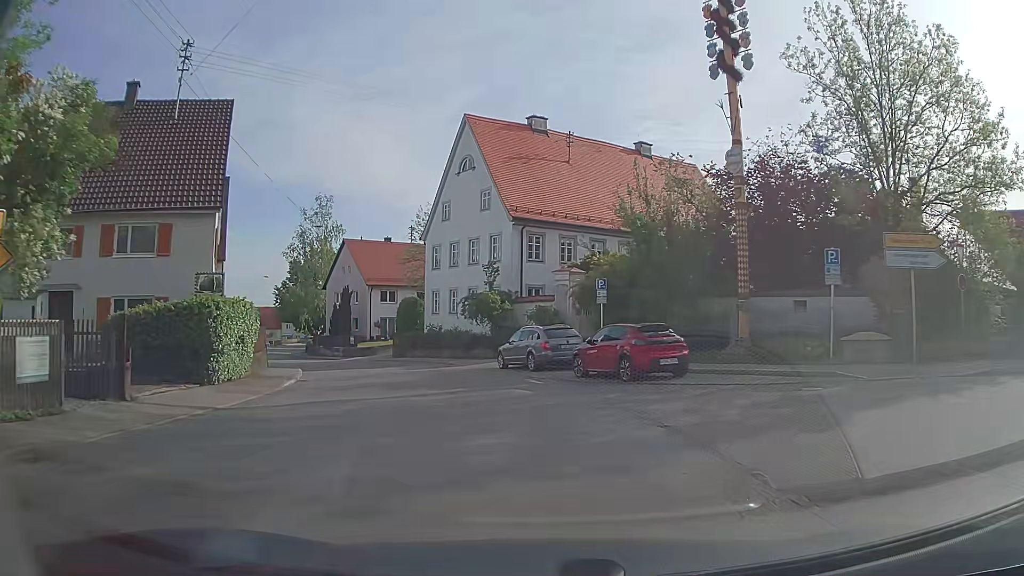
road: secondary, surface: asphalt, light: Day
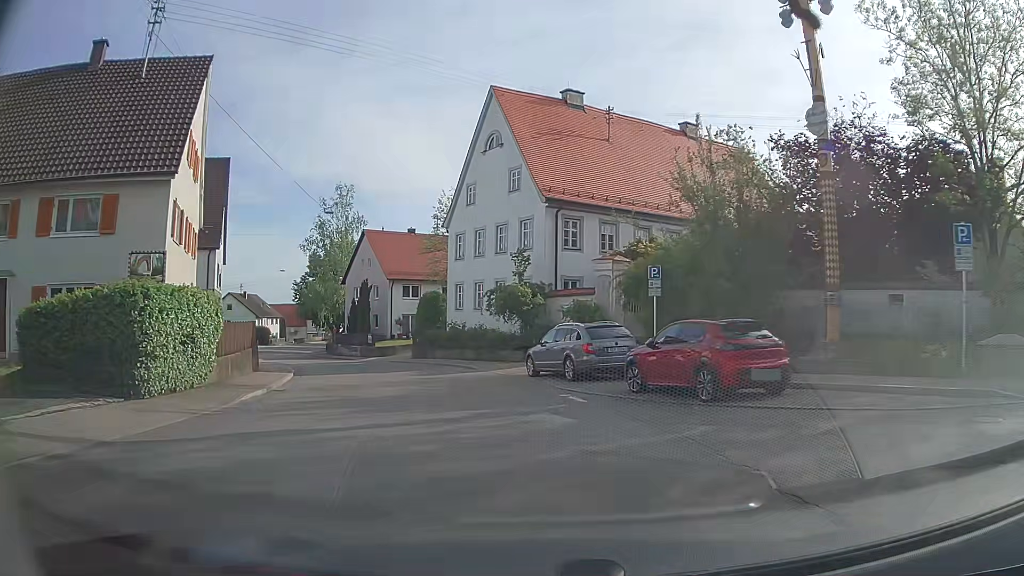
(0.0, +5.0) m; -2°
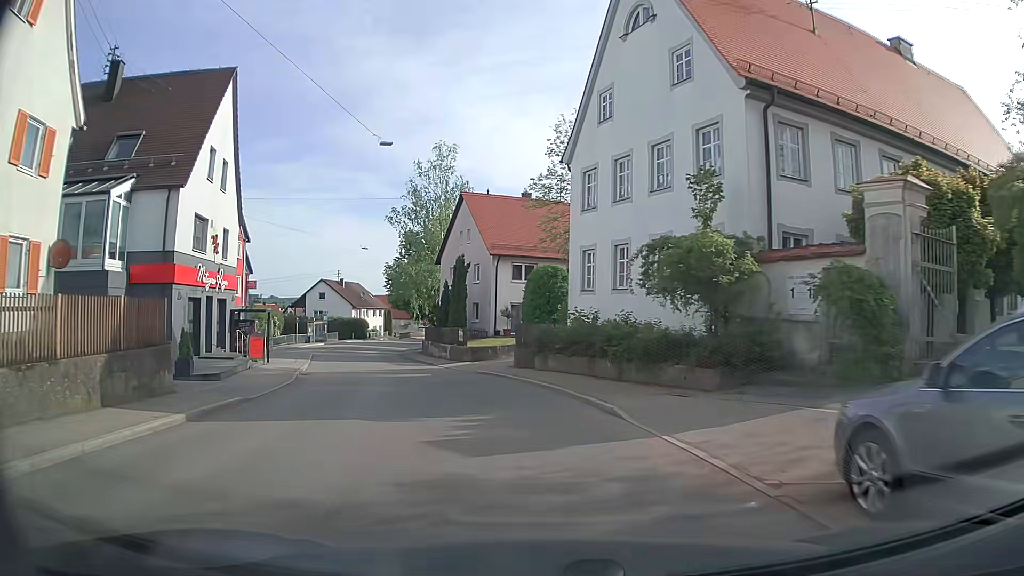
(-1.5, +15.5) m; -12°
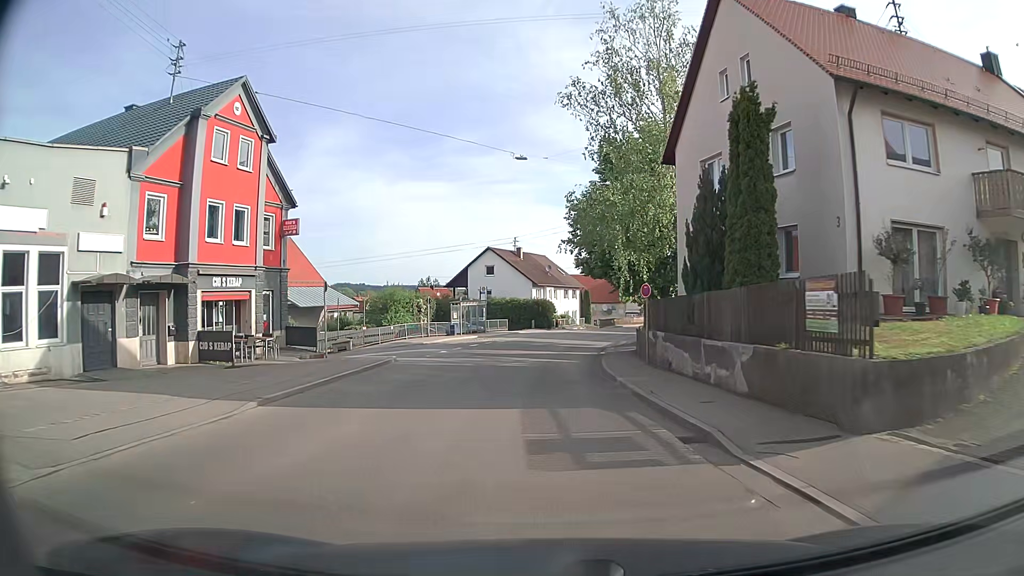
(-4.9, +28.4) m; -16°
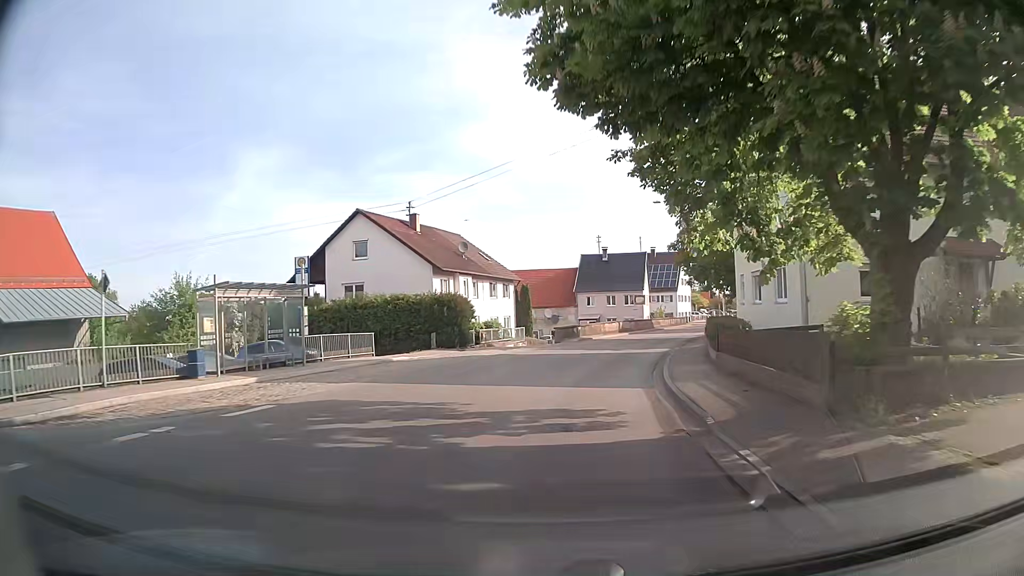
(0.0, +32.2) m; +4°
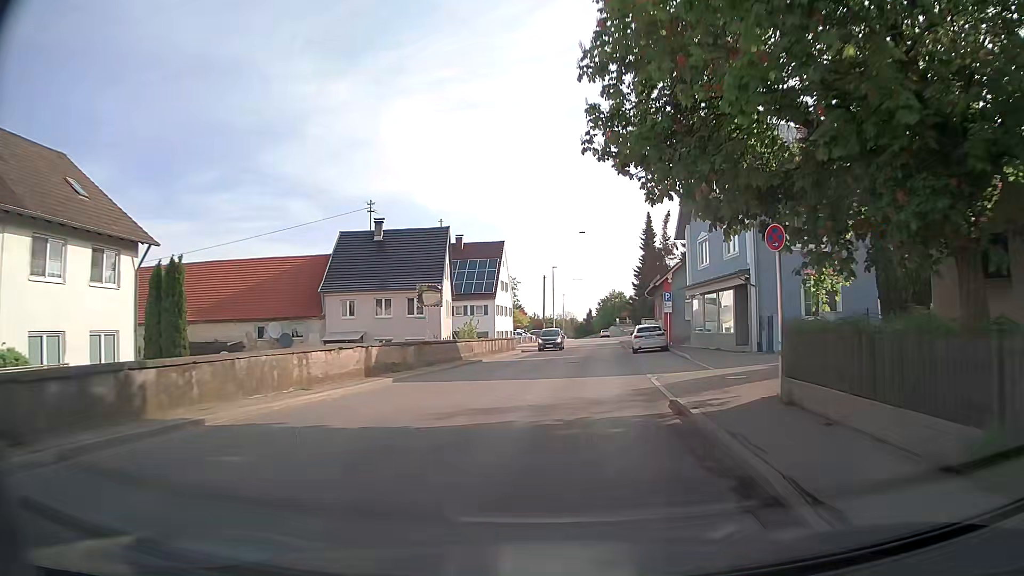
(+5.2, +34.5) m; +16°
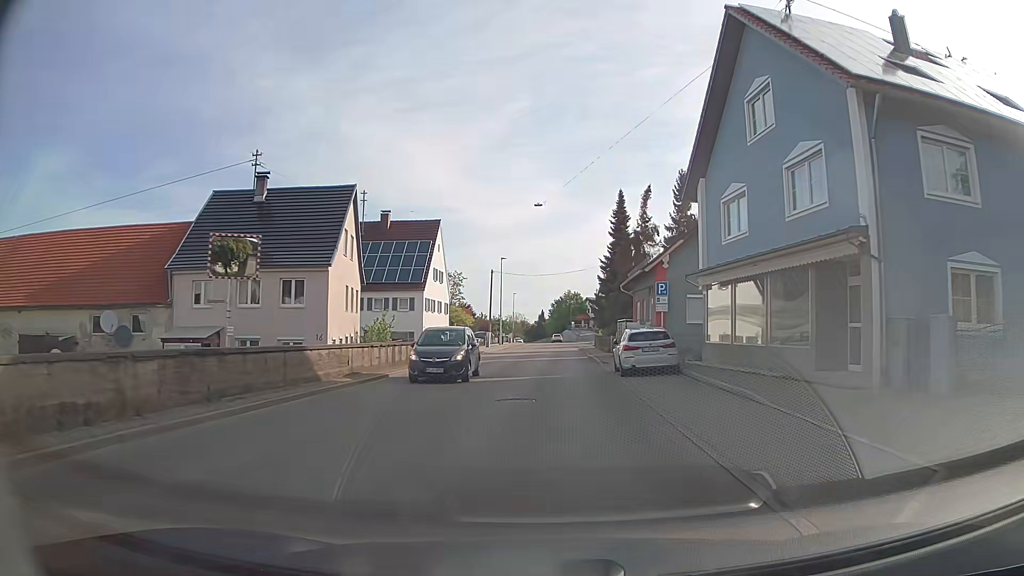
(+0.9, +14.1) m; +6°
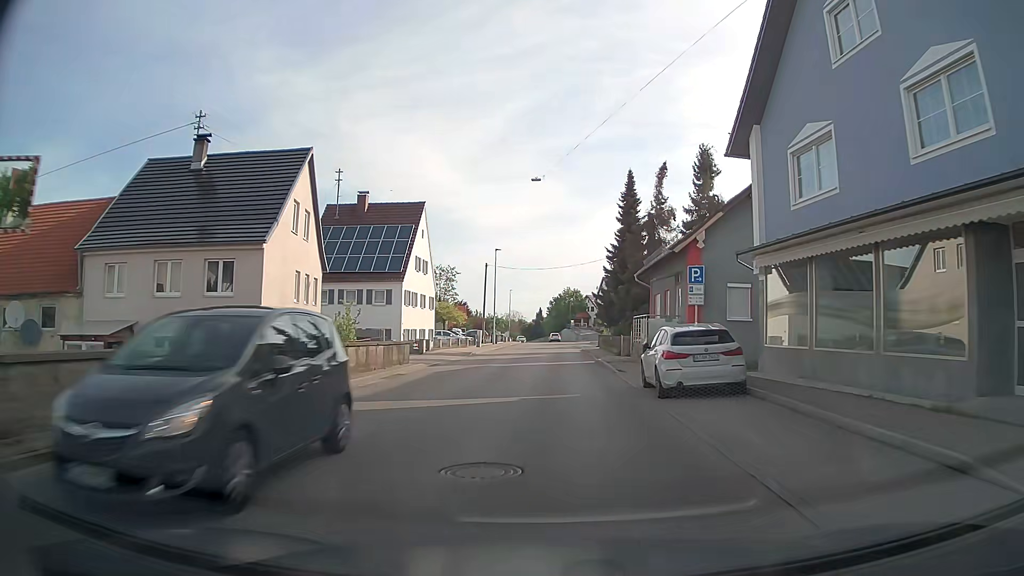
(-0.1, +7.1) m; 0°
(0, +10) (0, +20) (0, +30) (+1, +40) (+1, +50) (+1, +60) (+2, +70) (+2, +80) (+2, +90) (+2, +100) m
